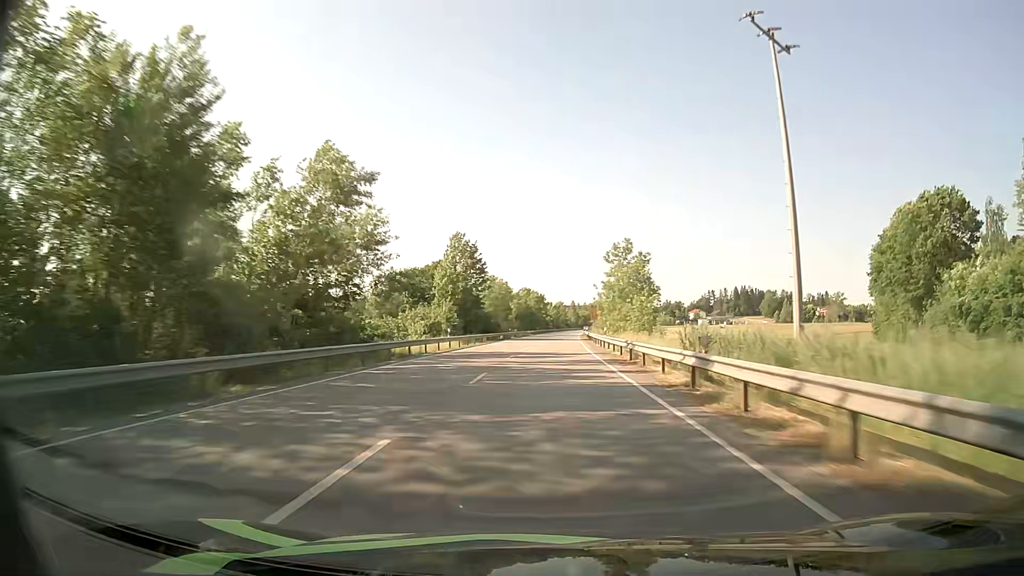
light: Day
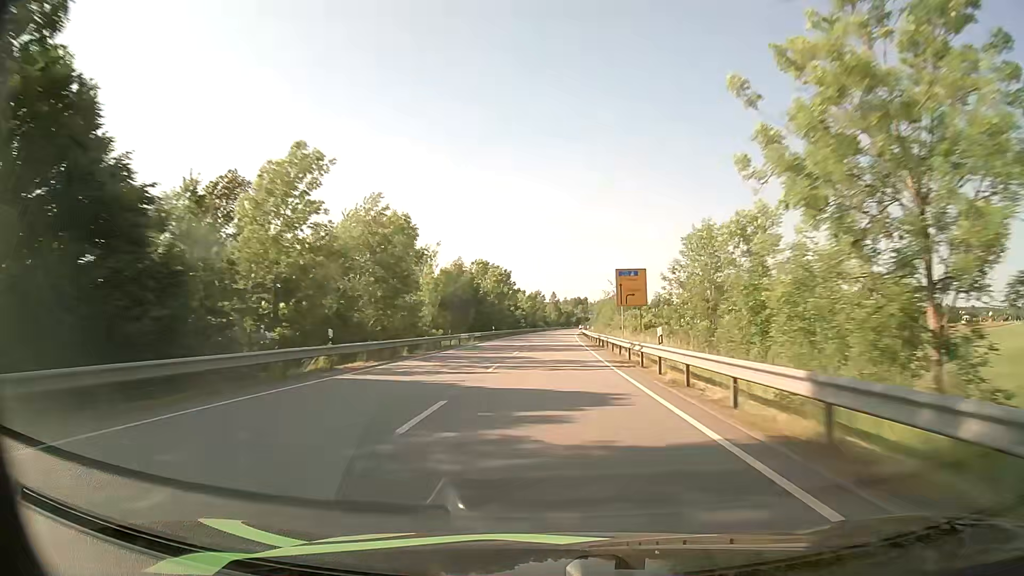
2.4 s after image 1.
(+1.2, +67.7) m; +2°
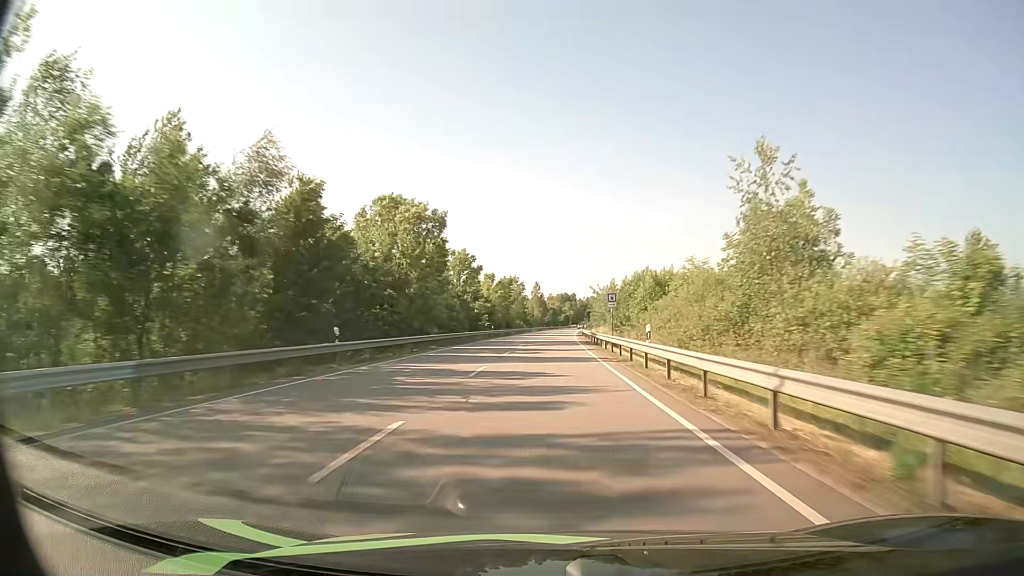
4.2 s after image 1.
(+0.7, +50.8) m; +2°
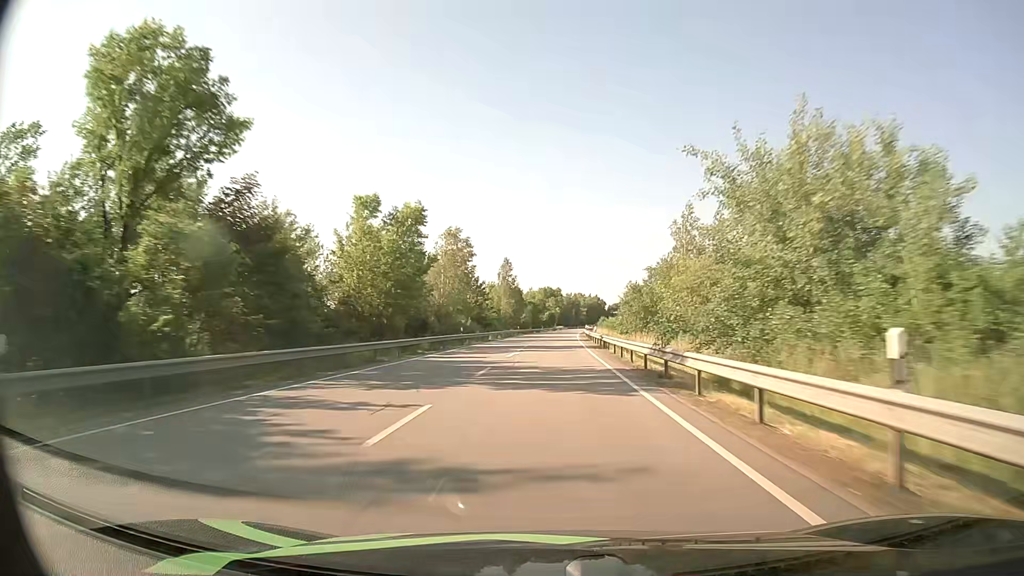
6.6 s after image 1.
(+0.8, +67.8) m; +2°
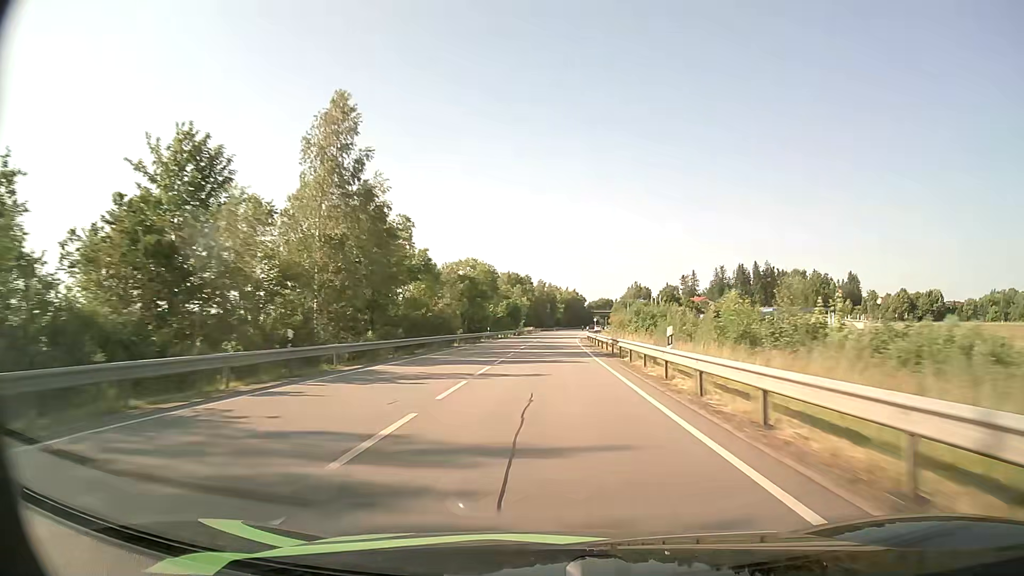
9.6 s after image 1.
(+1.7, +84.7) m; +2°
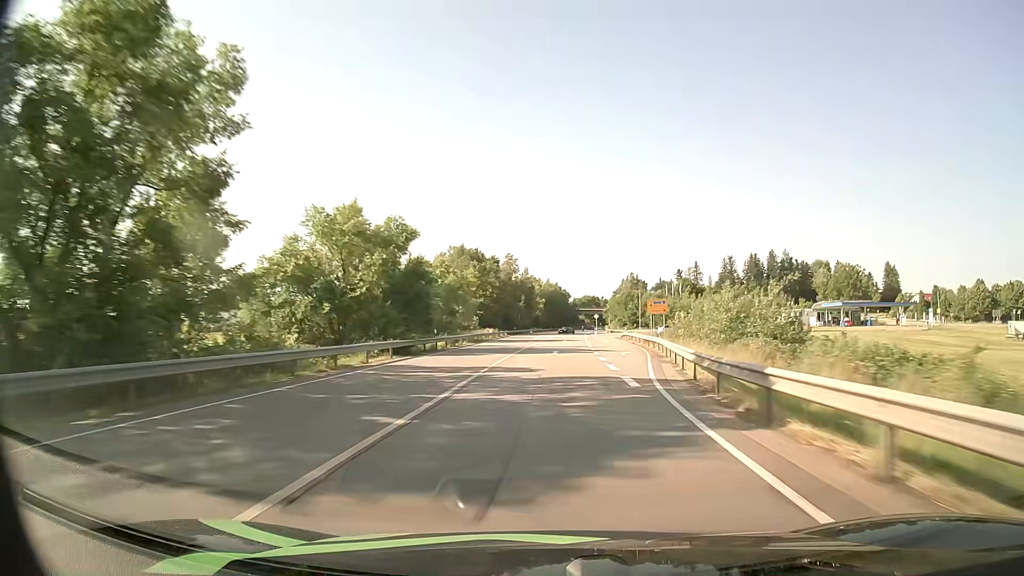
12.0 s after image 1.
(+1.0, +67.8) m; +2°
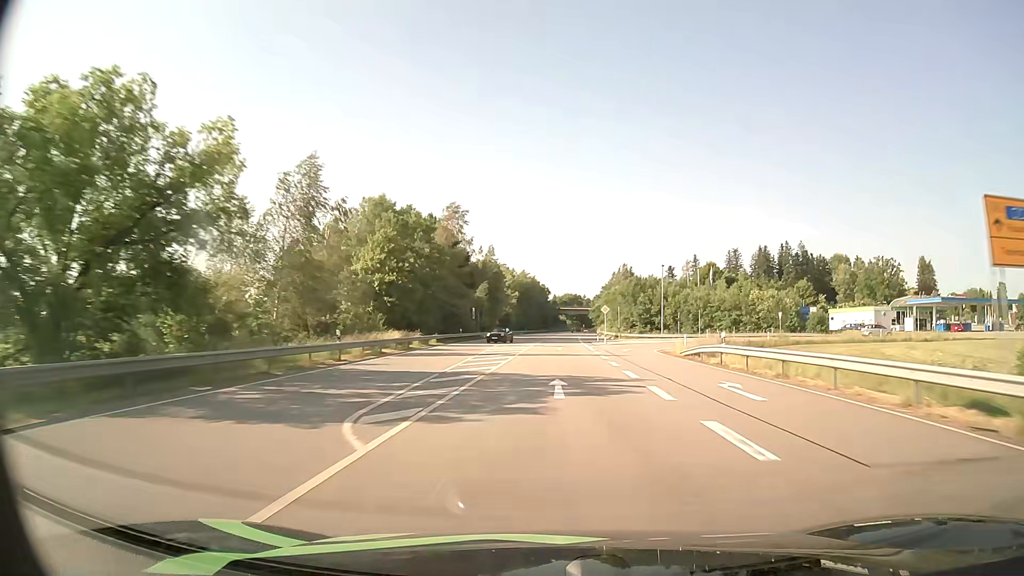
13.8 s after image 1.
(+0.9, +50.8) m; +2°
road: primary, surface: asphalt
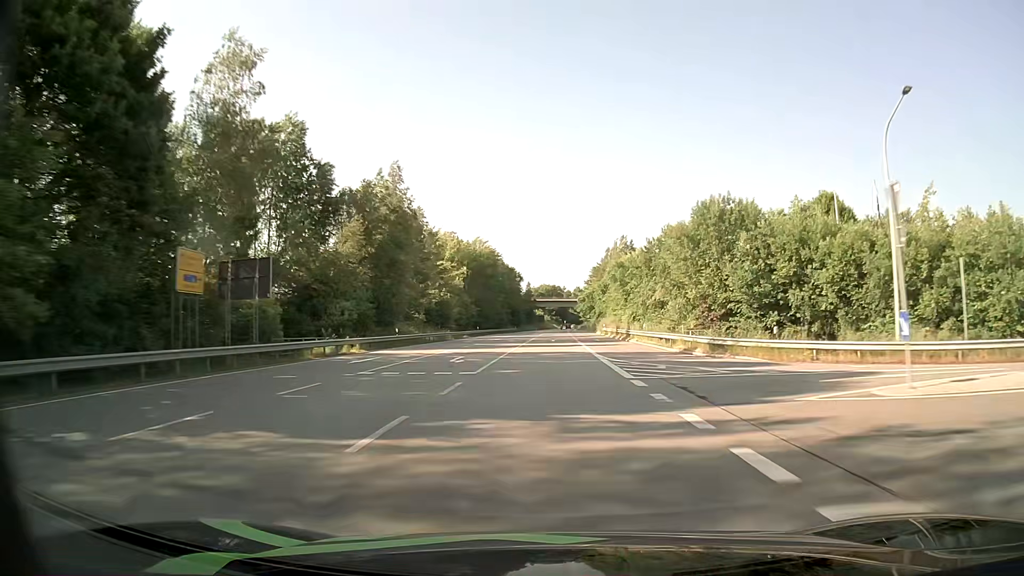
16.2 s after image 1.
(+1.4, +67.7) m; +2°
(0, +10) (0, +20) (0, +30) (0, +40) (0, +50) (0, +60) (+1, +70) (+1, +80) (+1, +90) (+1, +100) m
